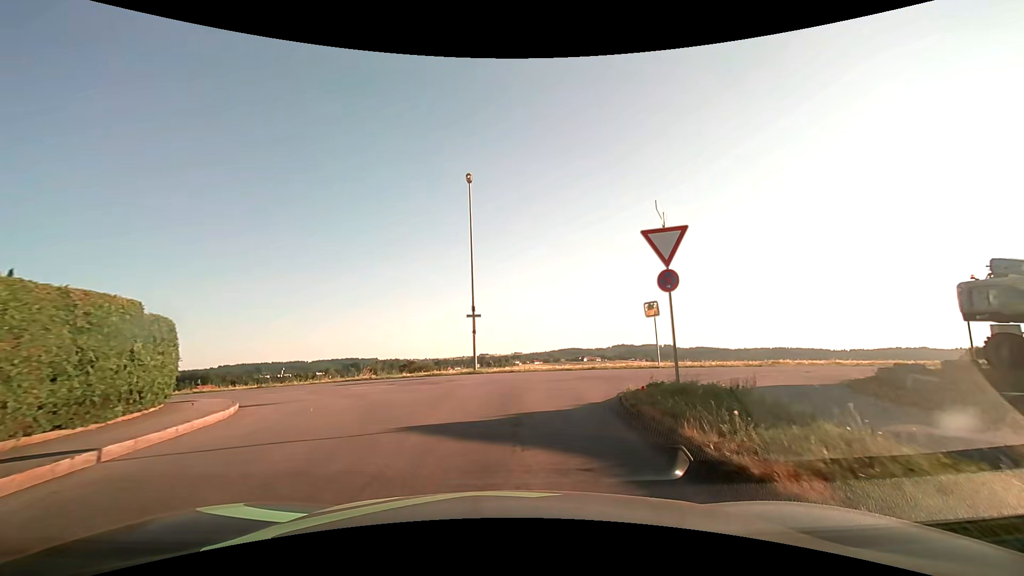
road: residential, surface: asphalt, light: Day
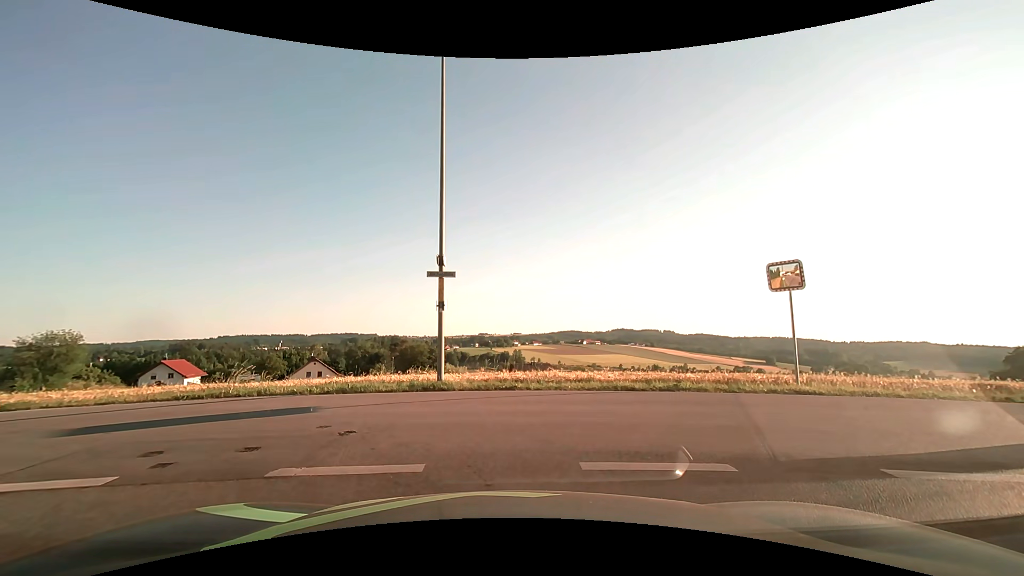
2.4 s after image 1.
(+0.2, +11.5) m; 0°
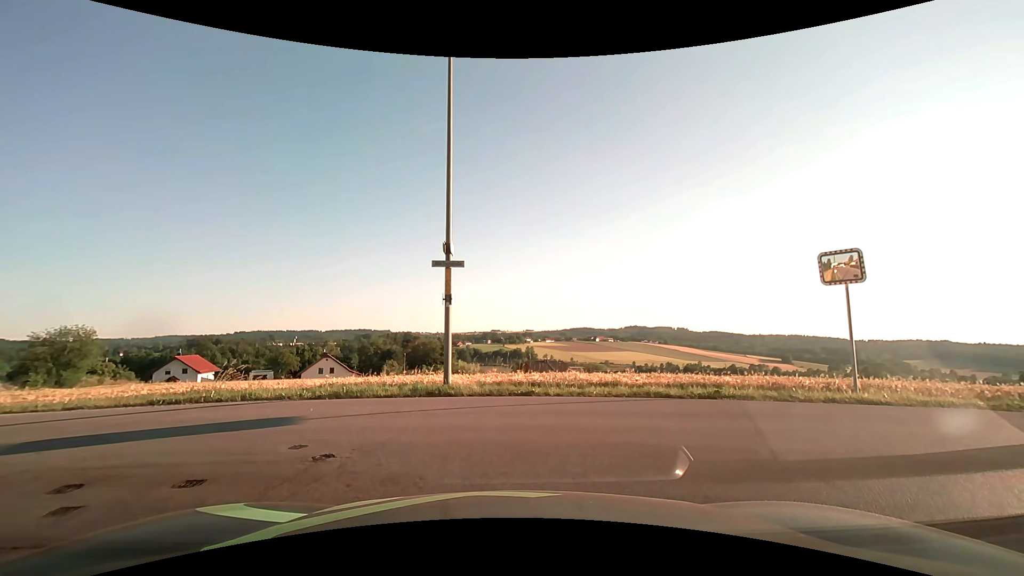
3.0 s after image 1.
(0.0, +1.3) m; -1°
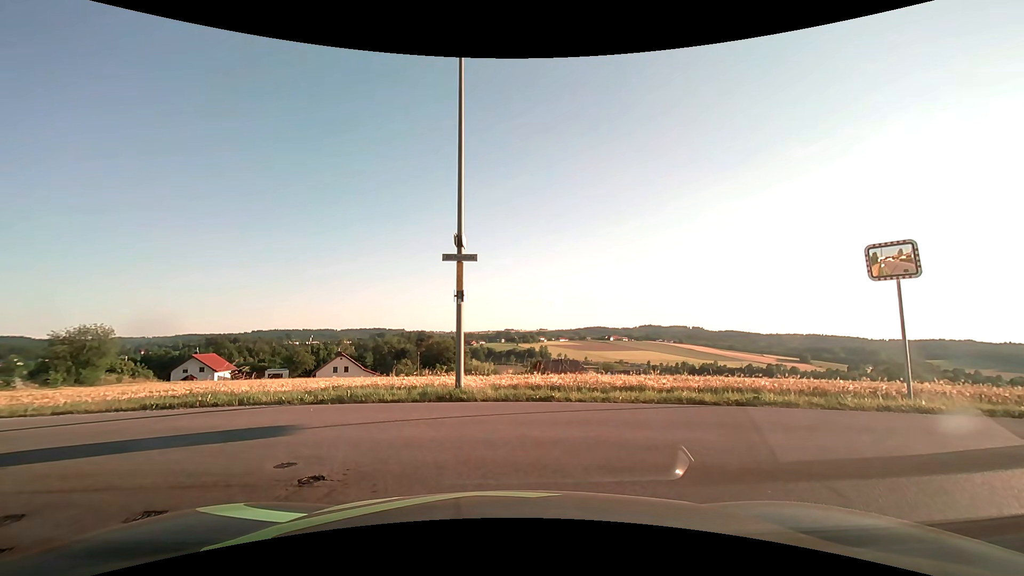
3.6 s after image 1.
(0.0, +0.8) m; 0°
(-5, +8) (-15, +10) (-25, +10) (-35, +10) (-45, +10) (-55, +10) (-65, +10) (-75, +9) (-85, +8) (-95, +7) m
